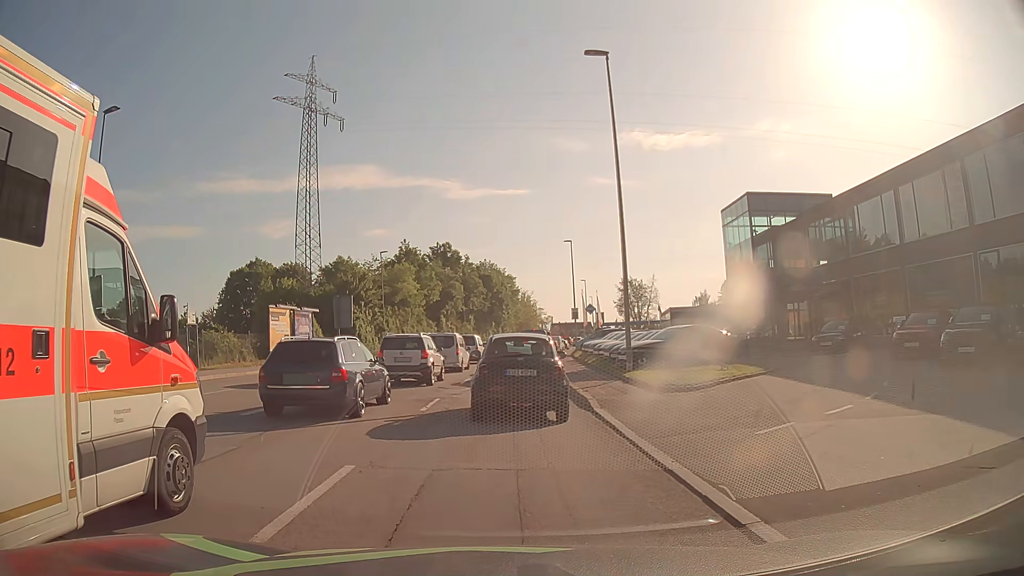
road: tertiary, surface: asphalt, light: Day
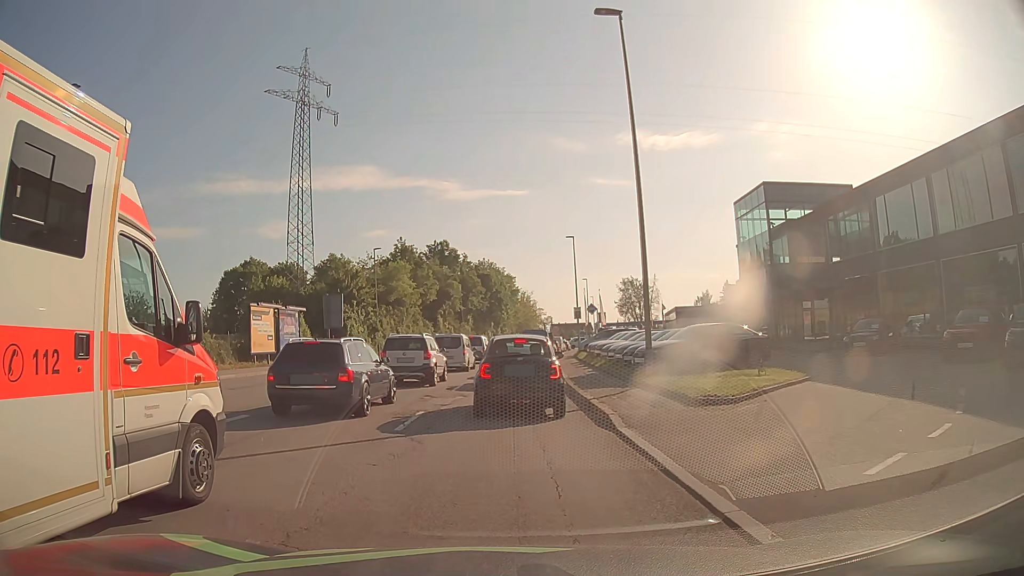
(+0.1, +3.0) m; +2°
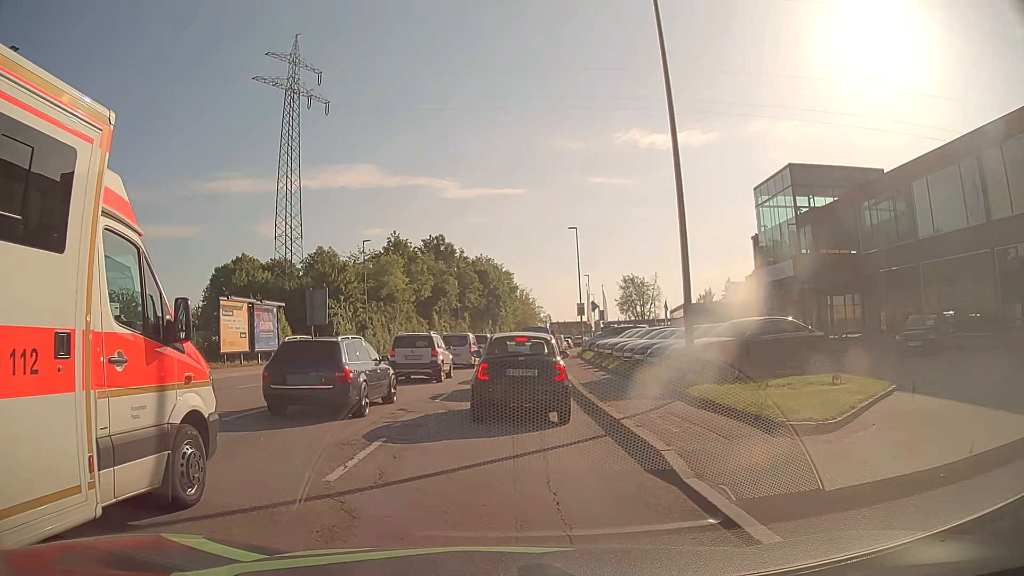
(0.0, +4.0) m; 0°
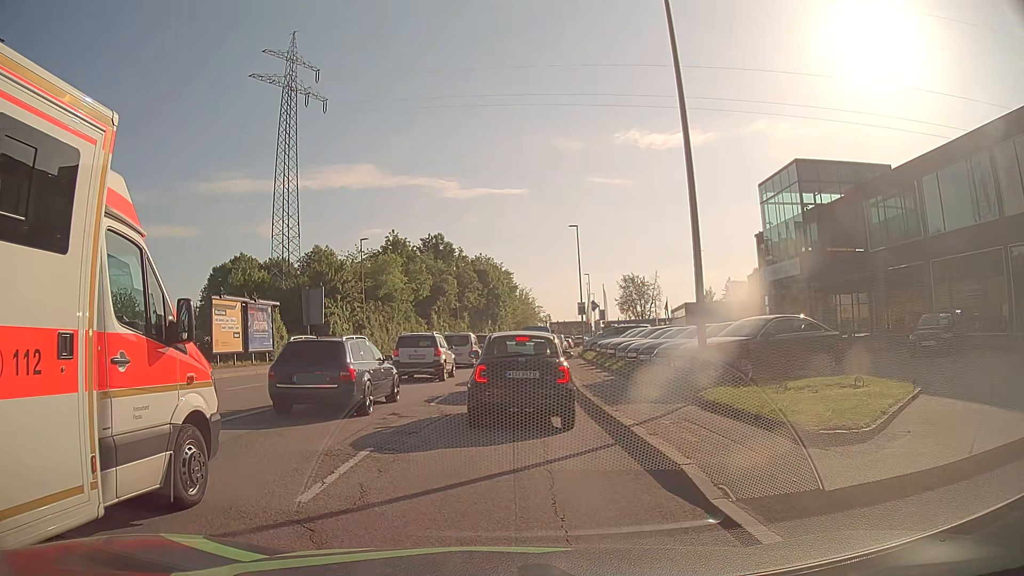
(0.0, +0.9) m; 0°
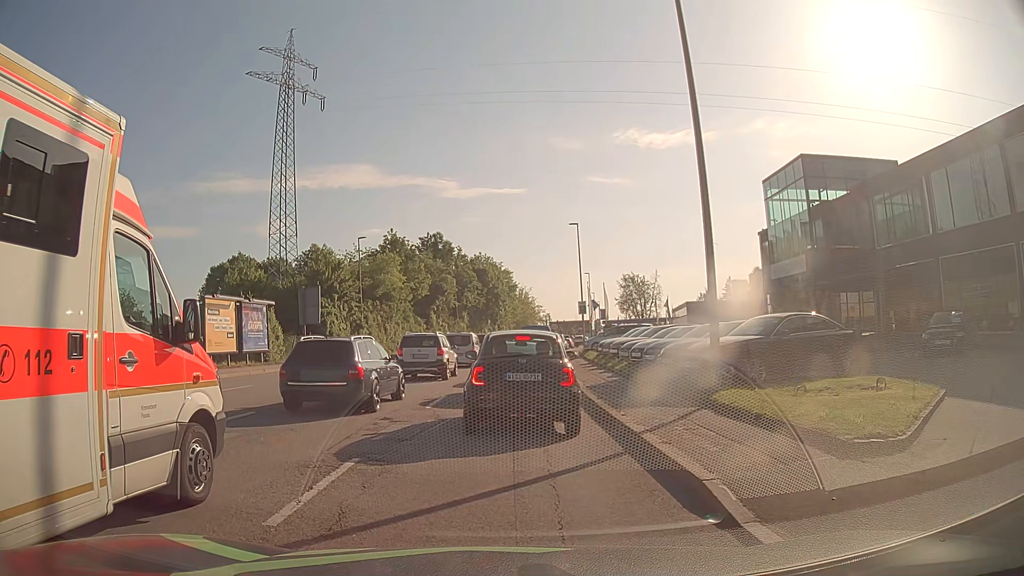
(0.0, +0.8) m; 0°
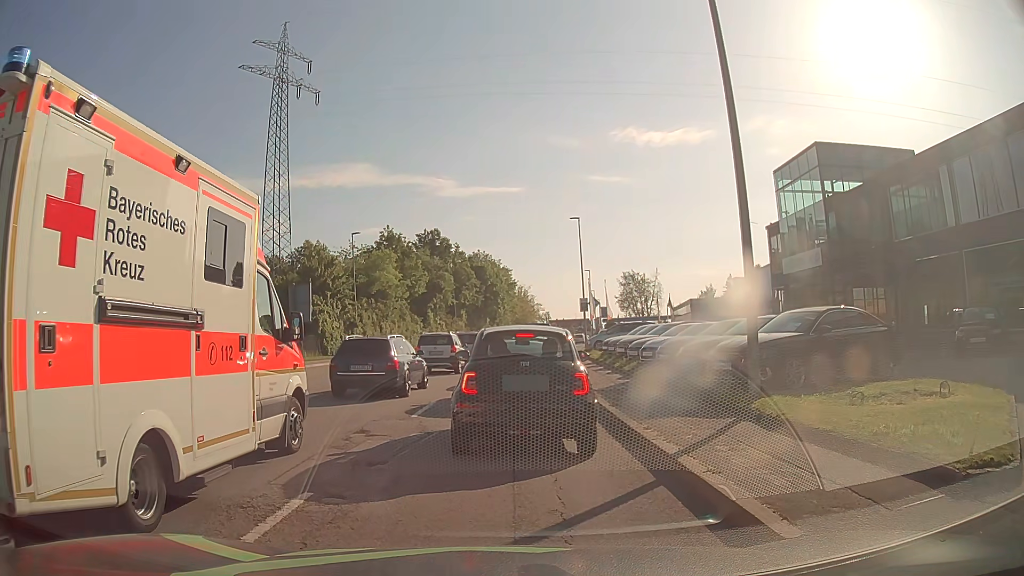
(0.0, +1.9) m; 0°
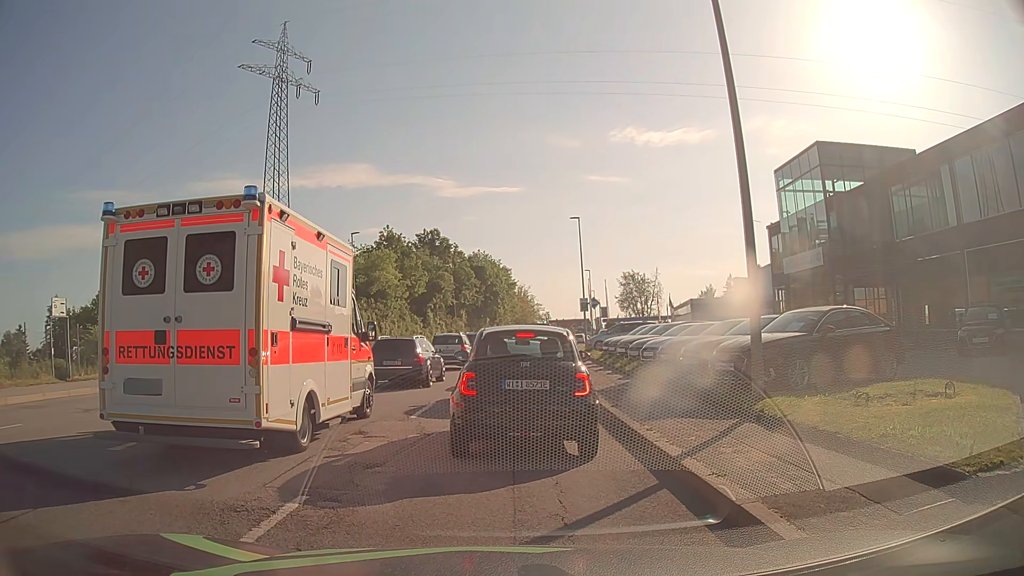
(0.0, +0.2) m; 0°
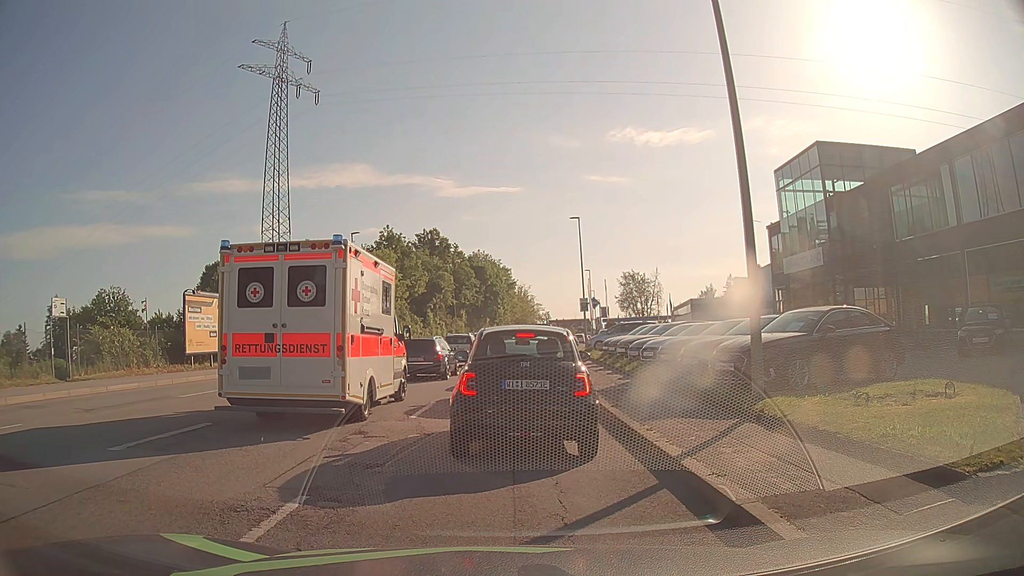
(0.0, 0.0) m; 0°
